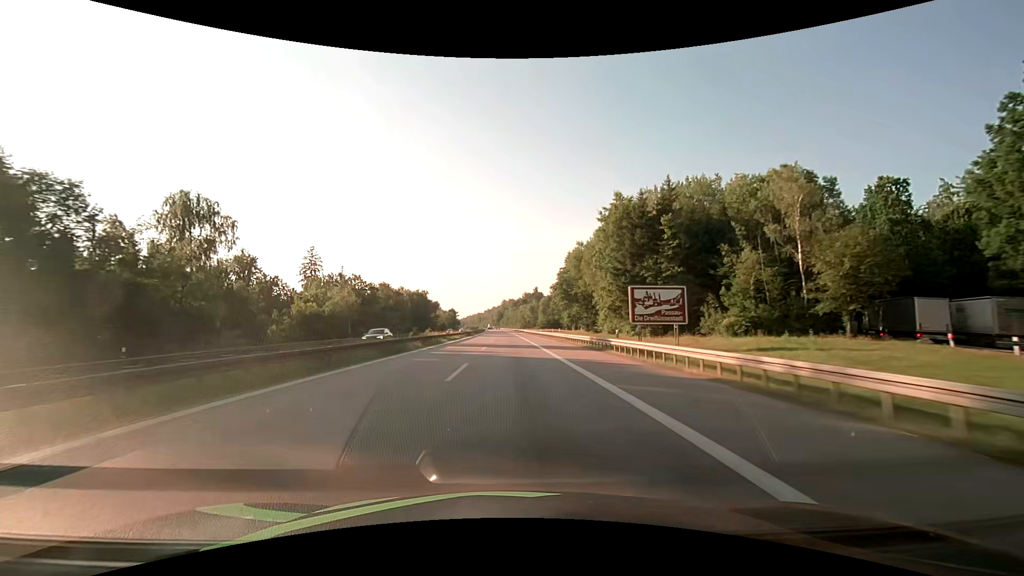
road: motorway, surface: asphalt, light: Day
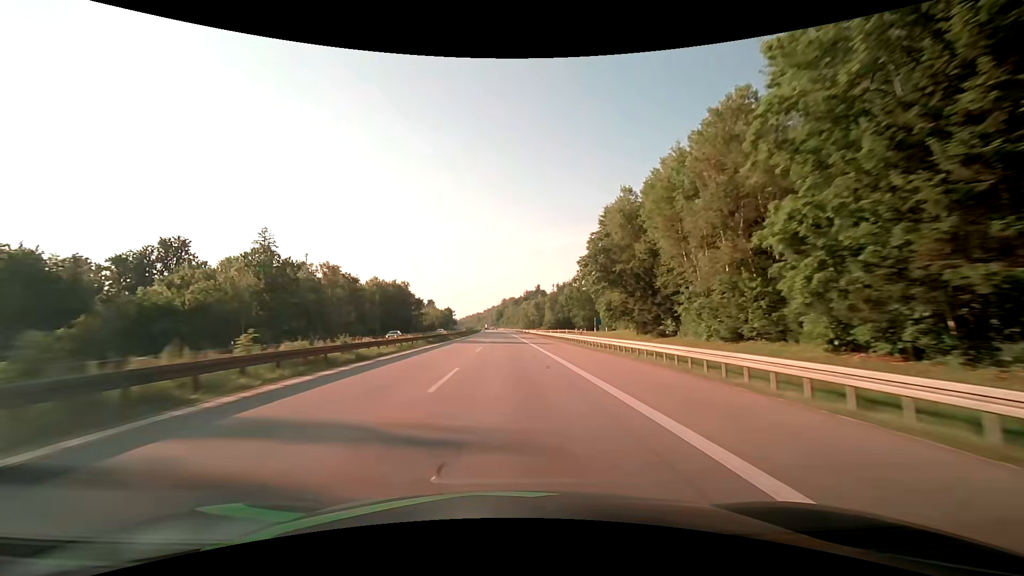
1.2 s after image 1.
(0.0, +38.0) m; 0°
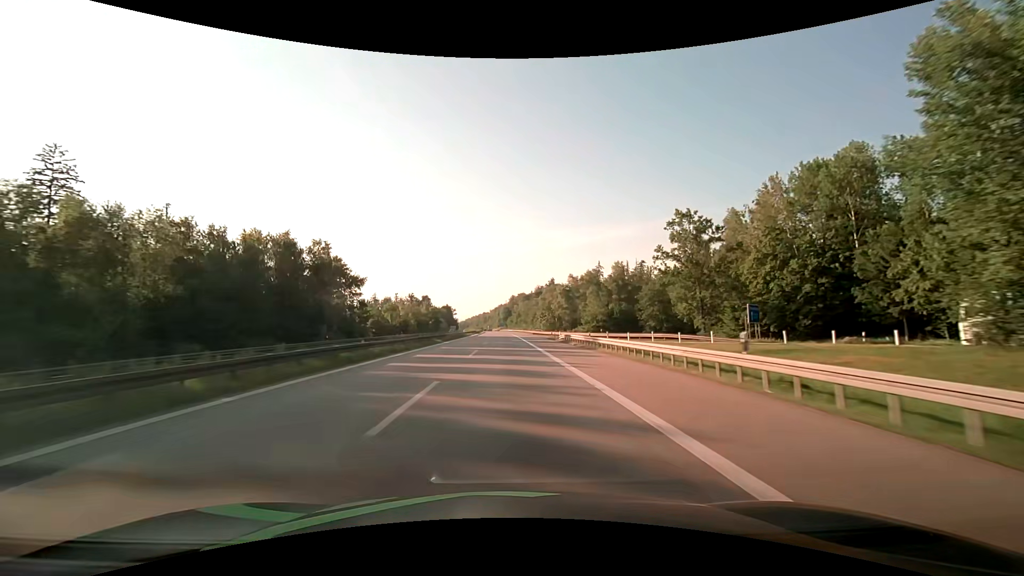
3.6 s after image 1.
(-0.6, +76.0) m; -1°
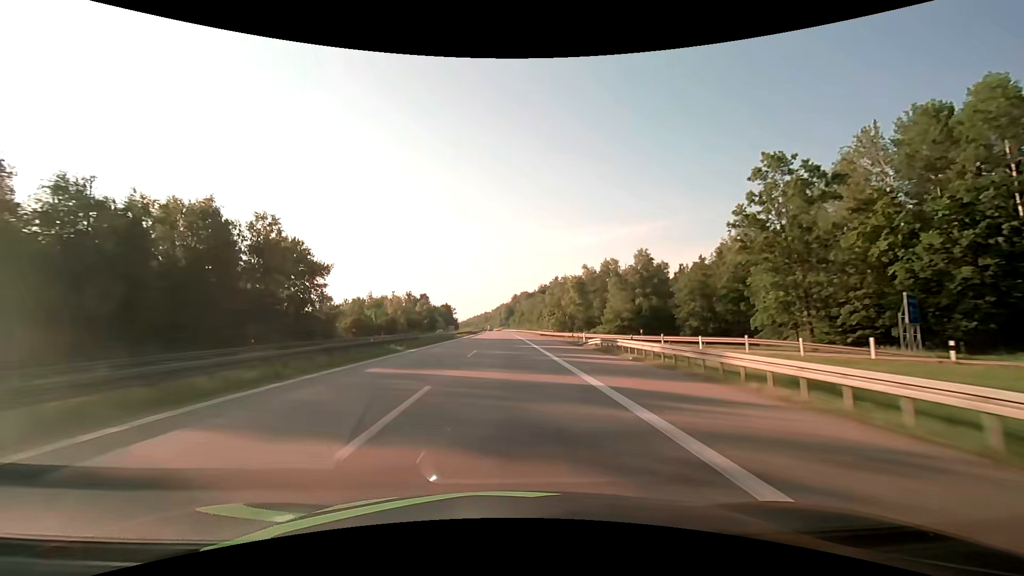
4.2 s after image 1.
(-0.1, +19.0) m; 0°
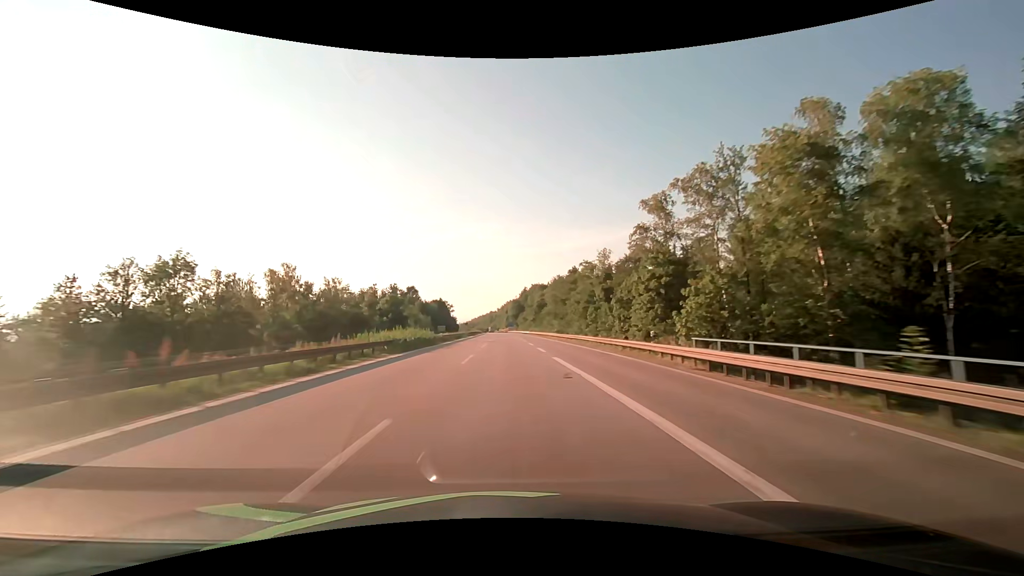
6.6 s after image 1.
(-0.6, +76.0) m; -1°
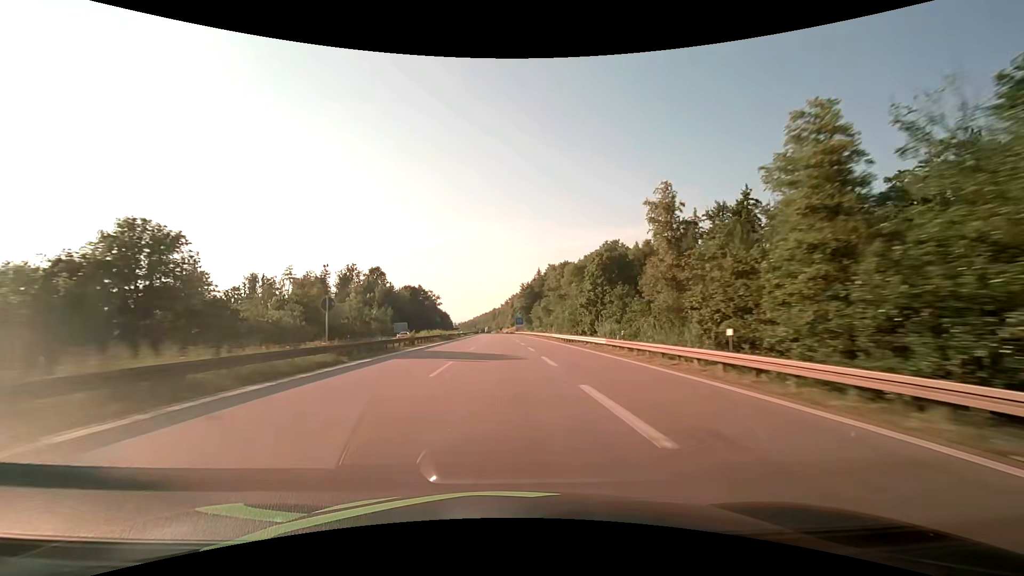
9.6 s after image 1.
(-0.7, +95.0) m; -1°
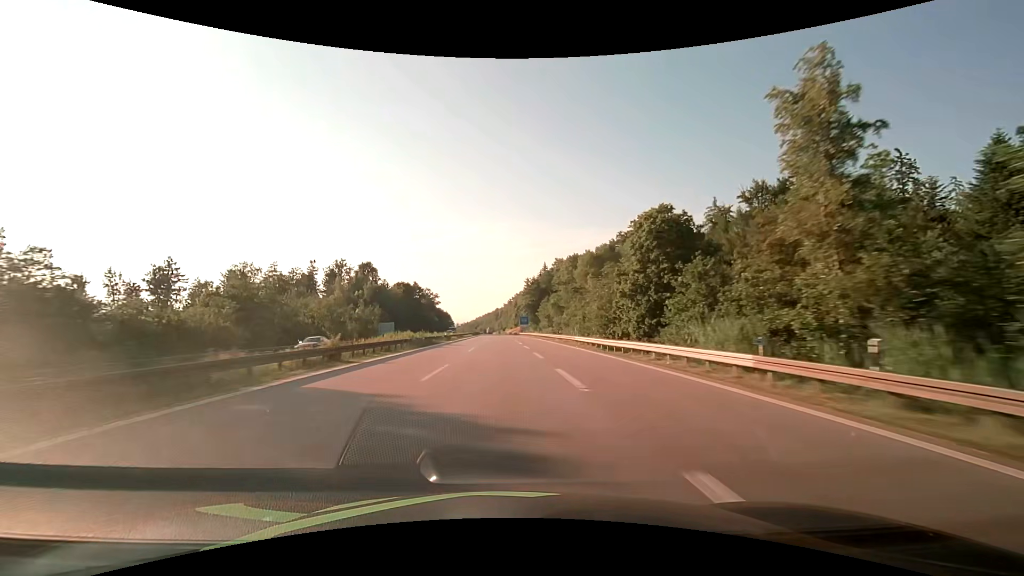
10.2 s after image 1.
(0.0, +19.0) m; 0°
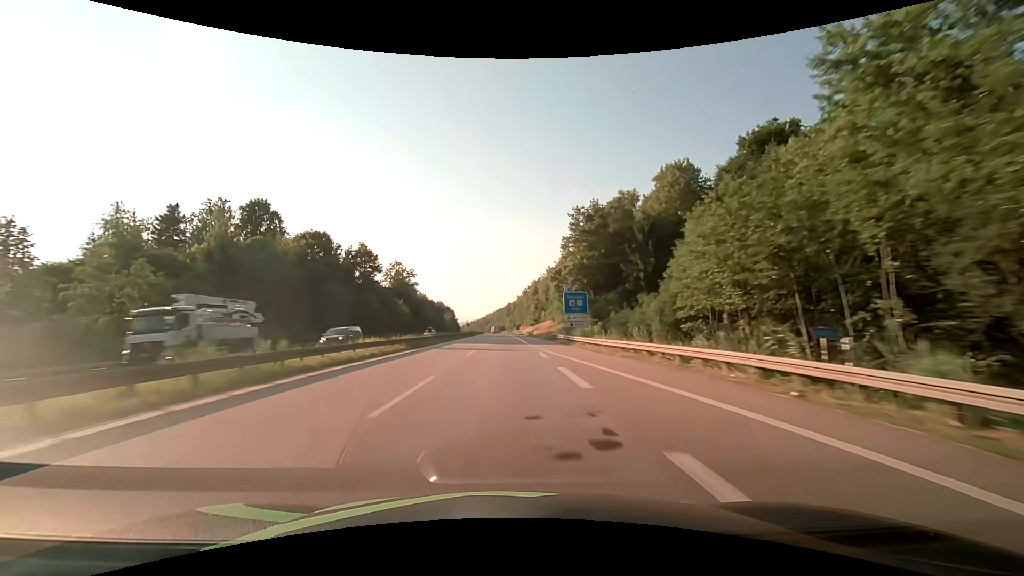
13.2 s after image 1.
(-1.6, +95.1) m; -2°
(0, +10) (0, +20) (0, +30) (0, +40) (0, +50) (0, +60) (0, +70) (-1, +80) (-1, +90) (-1, +100) m
